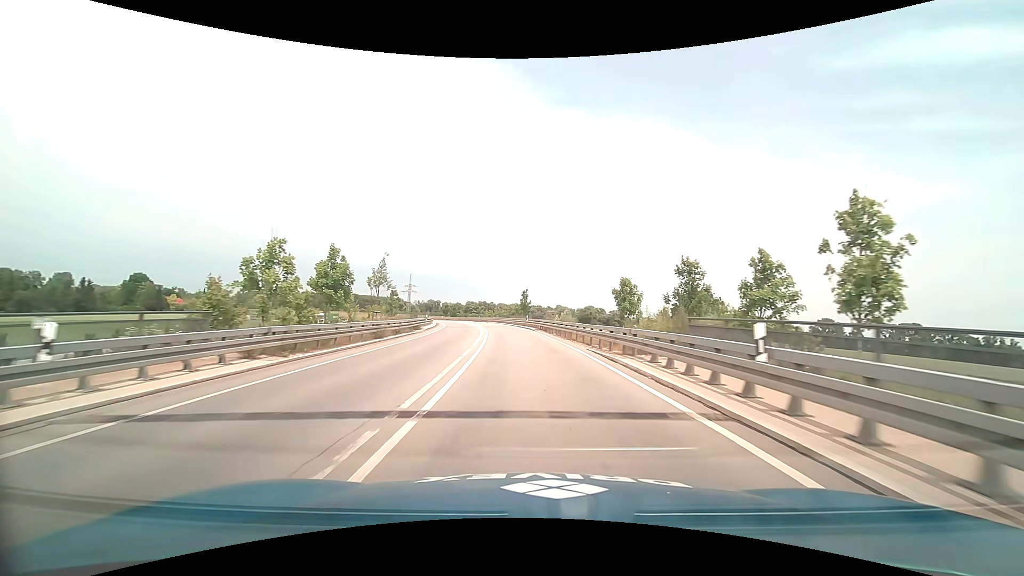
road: trunk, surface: asphalt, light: Day
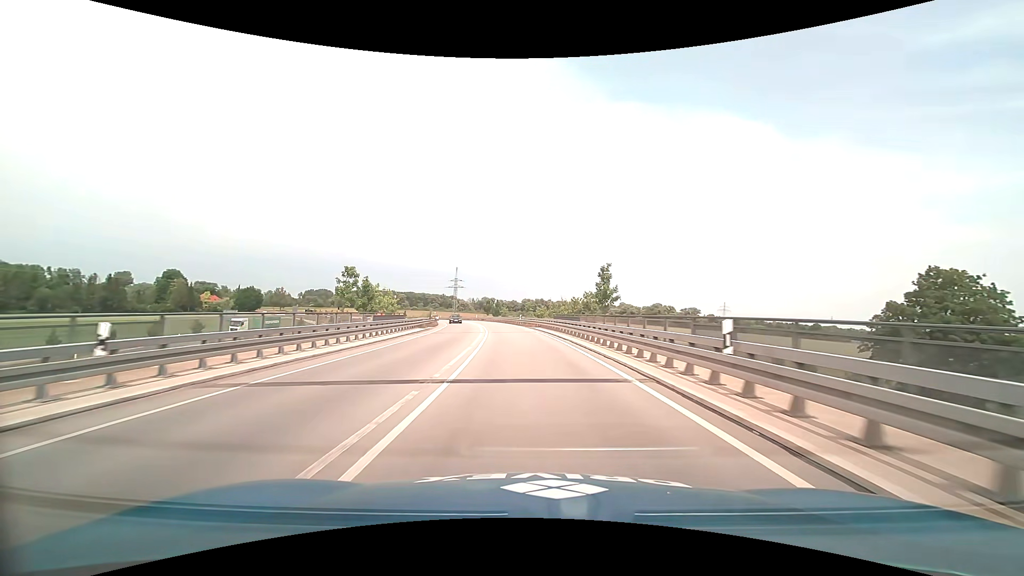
(-2.5, +44.7) m; -6°
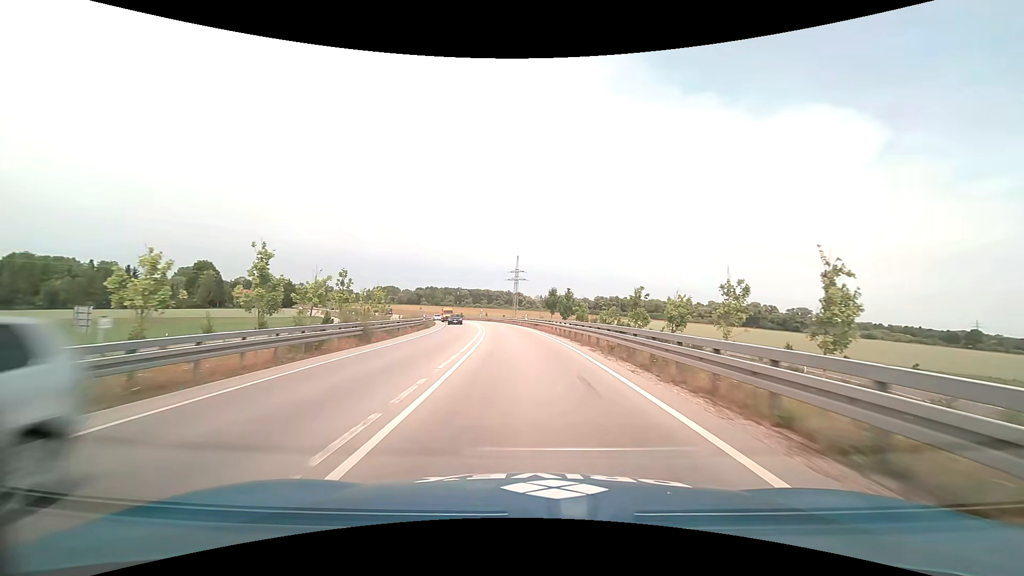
(-4.1, +56.9) m; -8°
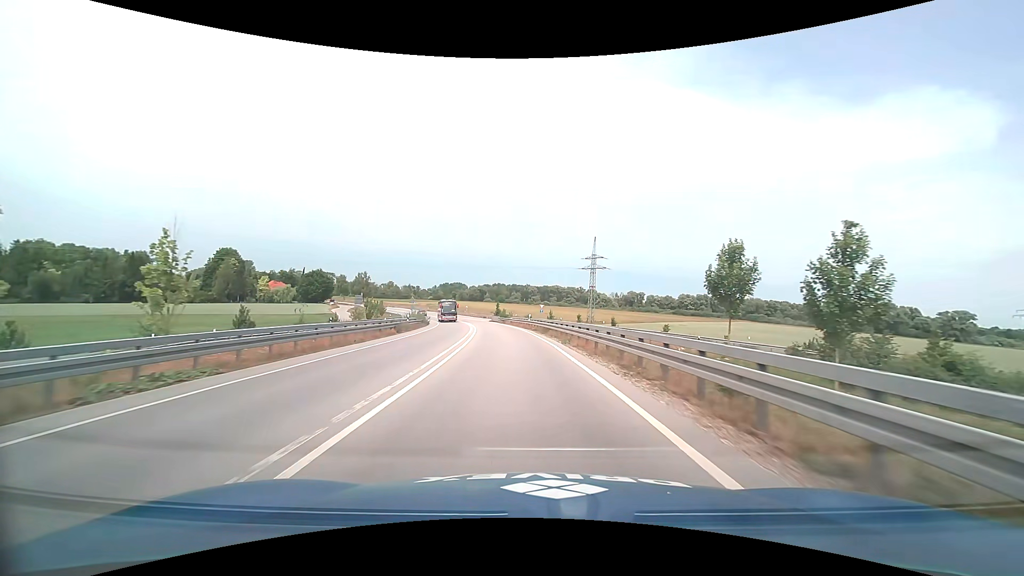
(-4.0, +58.3) m; -8°
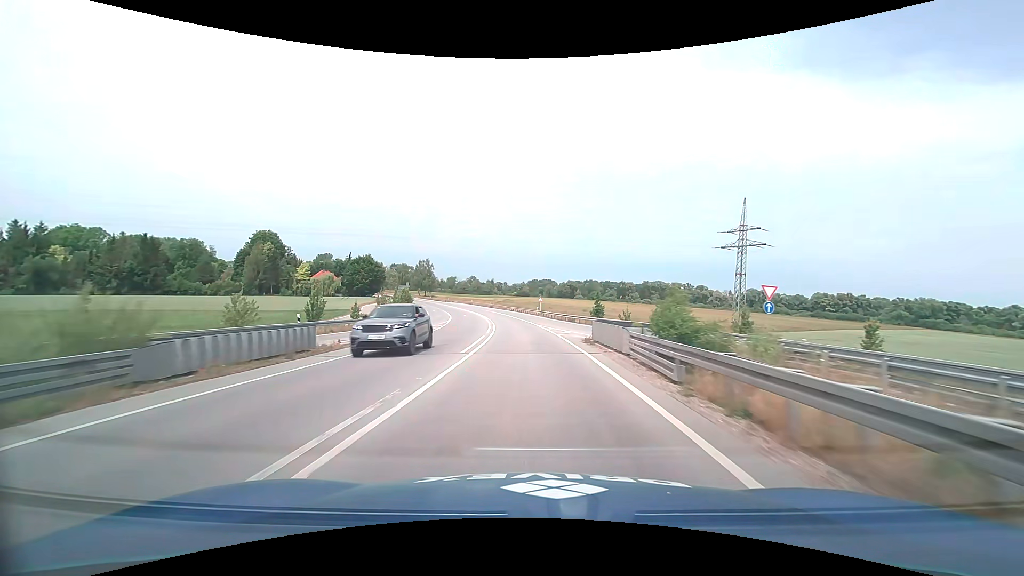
(-4.9, +59.8) m; -10°
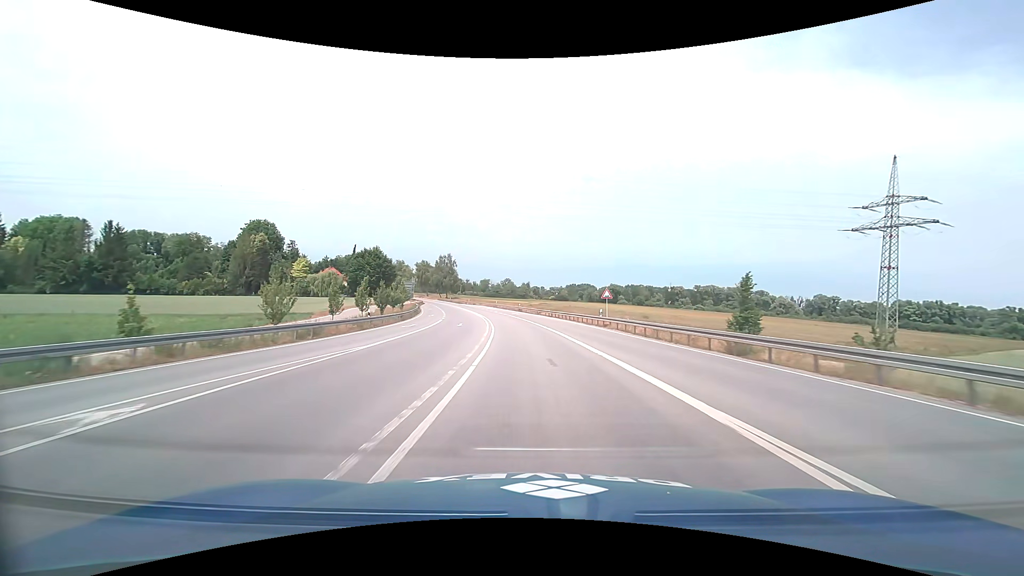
(-1.6, +36.8) m; -4°
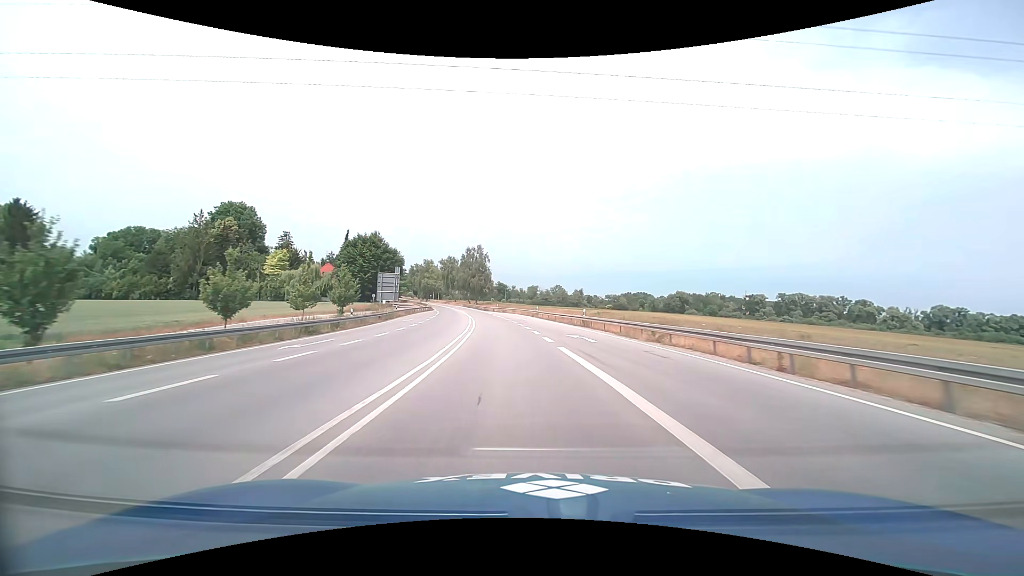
(-2.2, +48.9) m; -6°
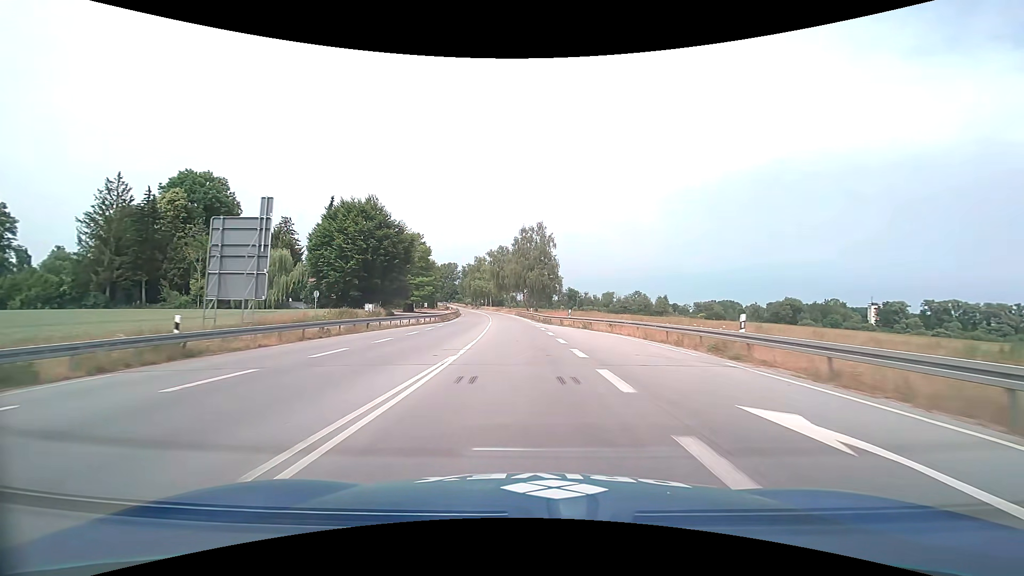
(-3.4, +47.9) m; -8°
(0, +10) (0, +20) (-1, +30) (-2, +40) (-2, +50) (-3, +60) (-4, +70) (-5, +80) (-7, +90) (-8, +100) m
